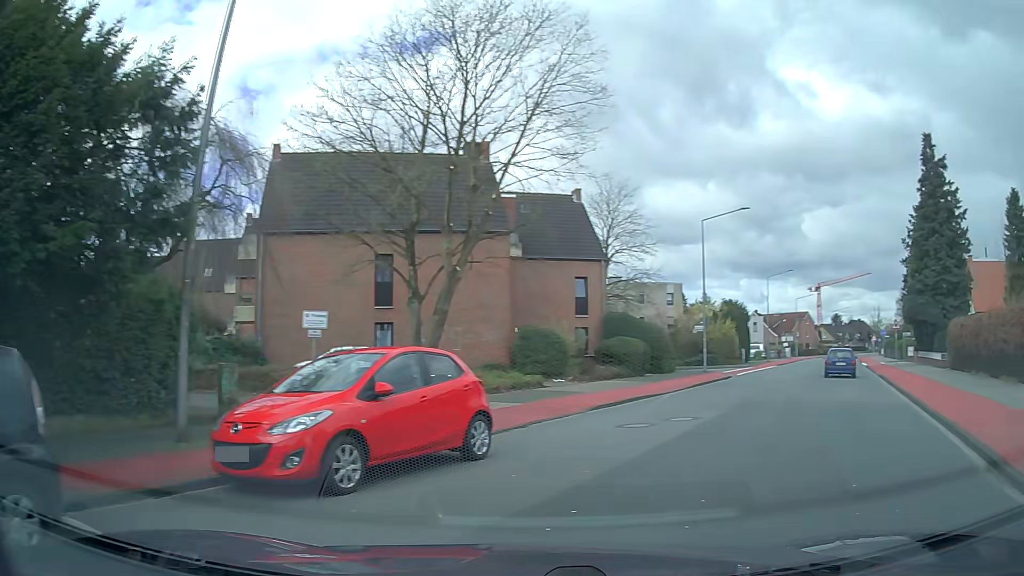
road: tertiary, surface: asphalt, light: Day
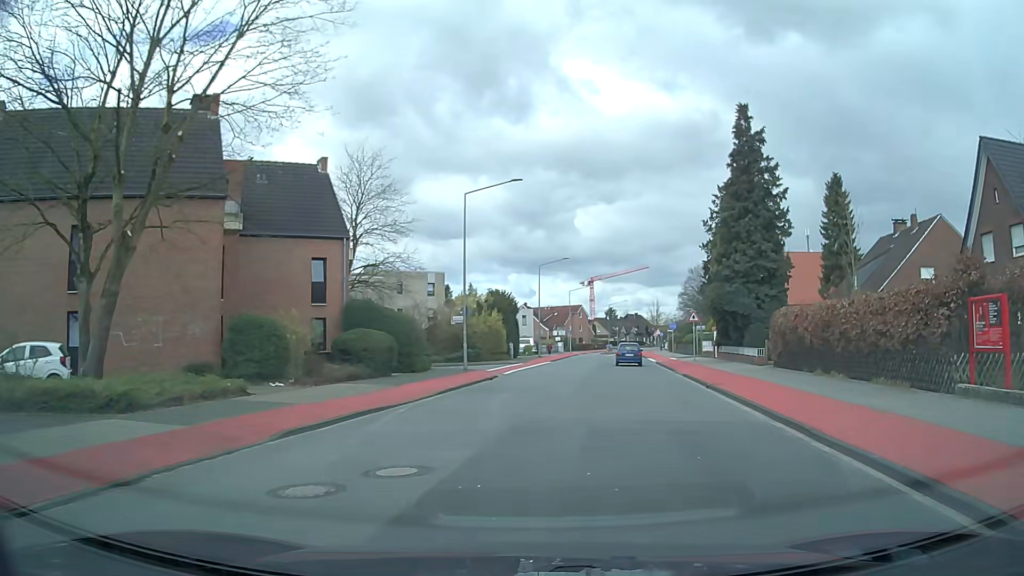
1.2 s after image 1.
(+1.5, +6.0) m; +22°
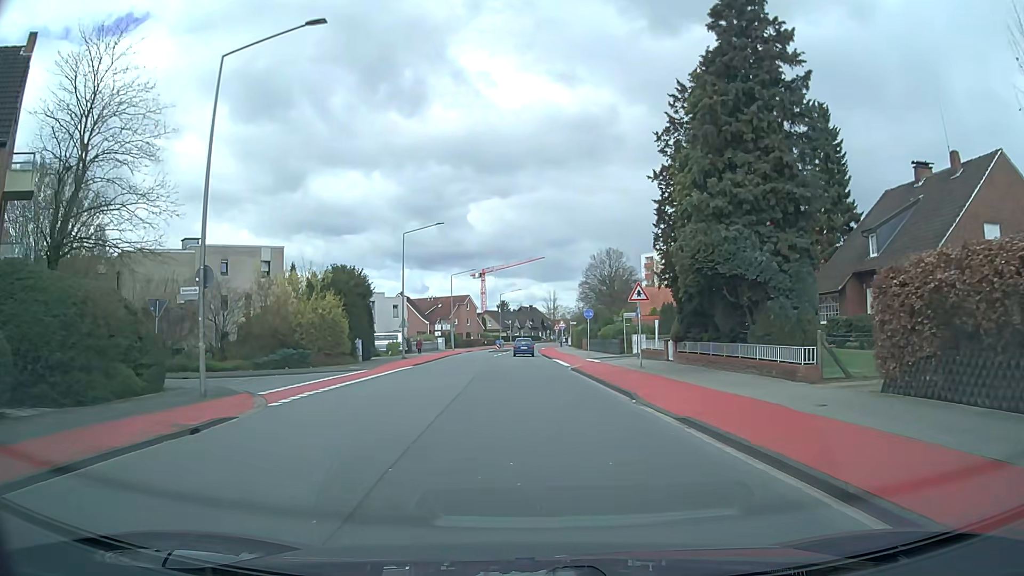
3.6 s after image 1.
(+2.1, +18.3) m; +9°
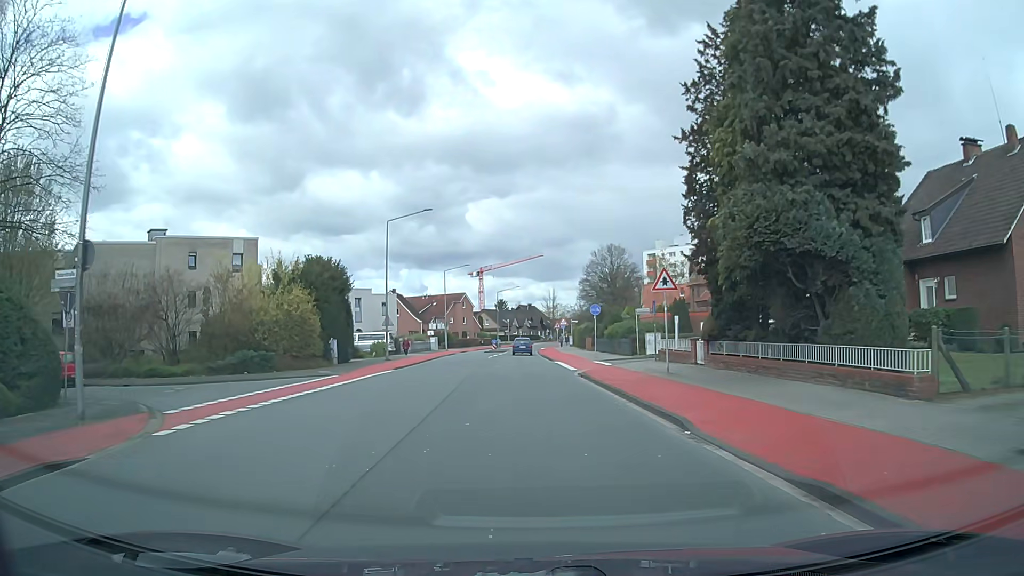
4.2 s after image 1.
(0.0, +5.3) m; -1°
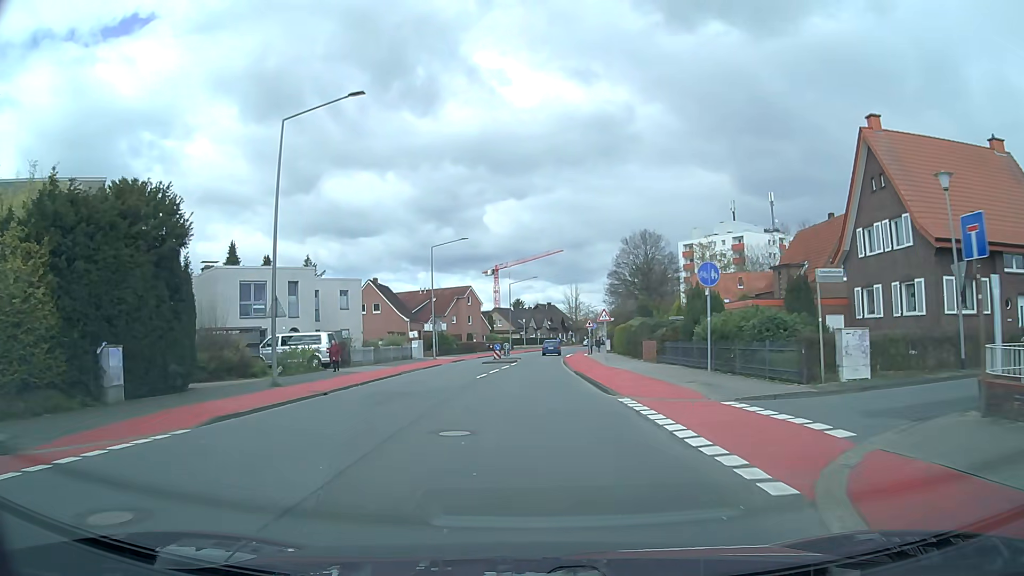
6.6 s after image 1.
(-0.1, +22.2) m; -1°
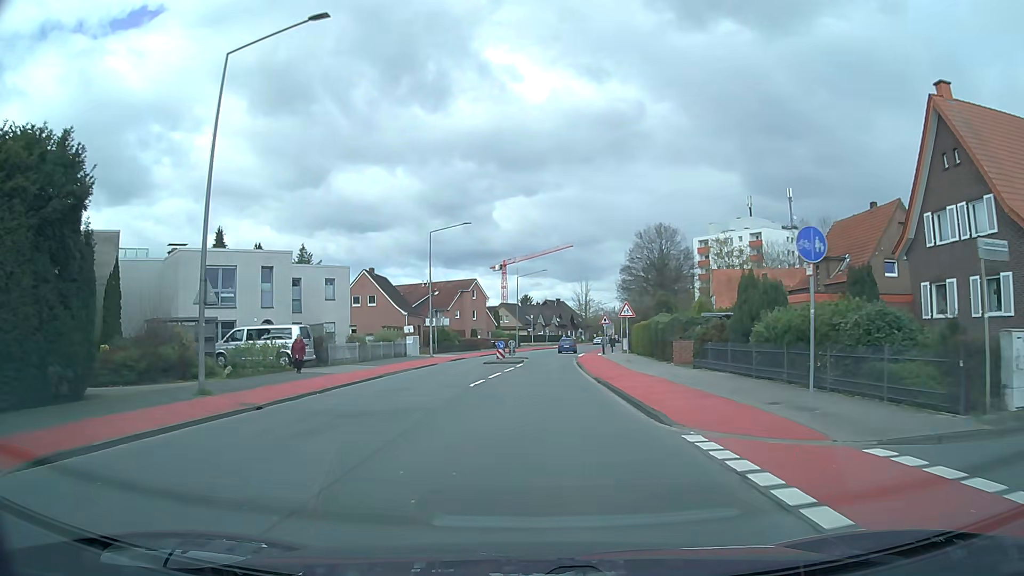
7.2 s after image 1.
(0.0, +5.9) m; -1°
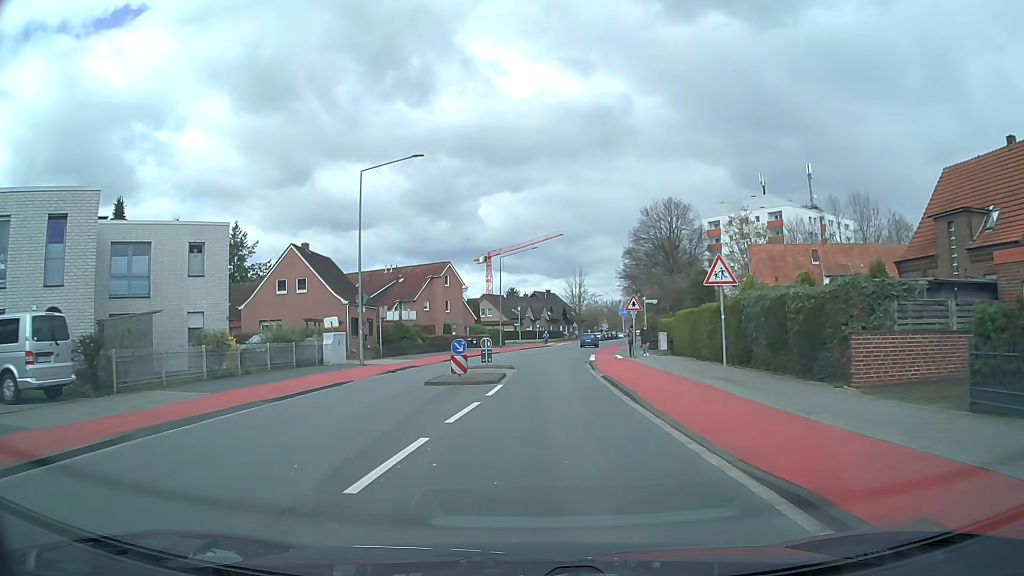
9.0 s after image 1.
(+0.1, +18.1) m; +1°
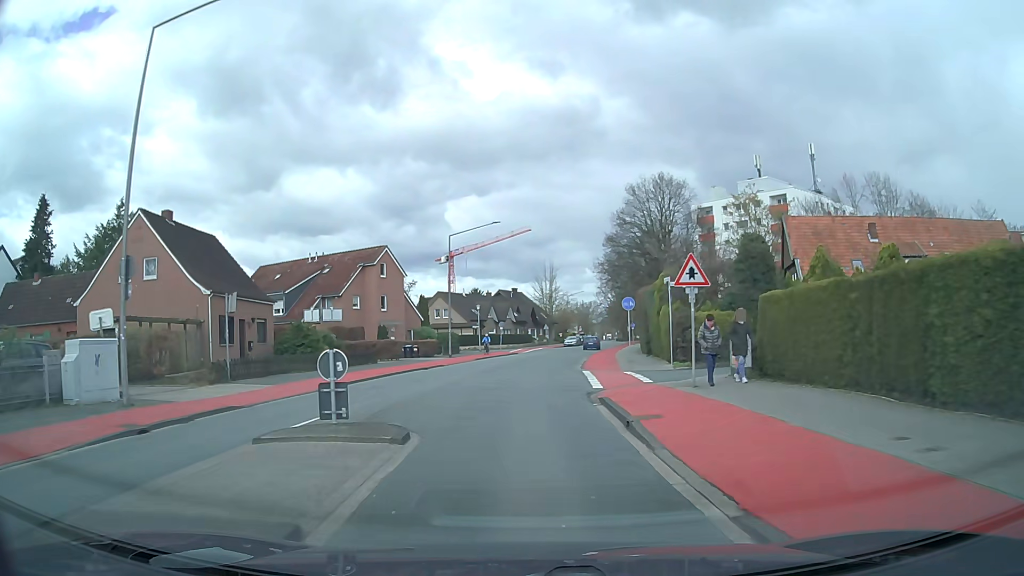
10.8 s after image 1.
(+0.5, +17.2) m; +3°
(0, +10) (0, +20) (0, +30) (+1, +40) (+2, +50) (+3, +60) (+5, +70) (+7, +80) (+9, +89) (+11, +99) m
